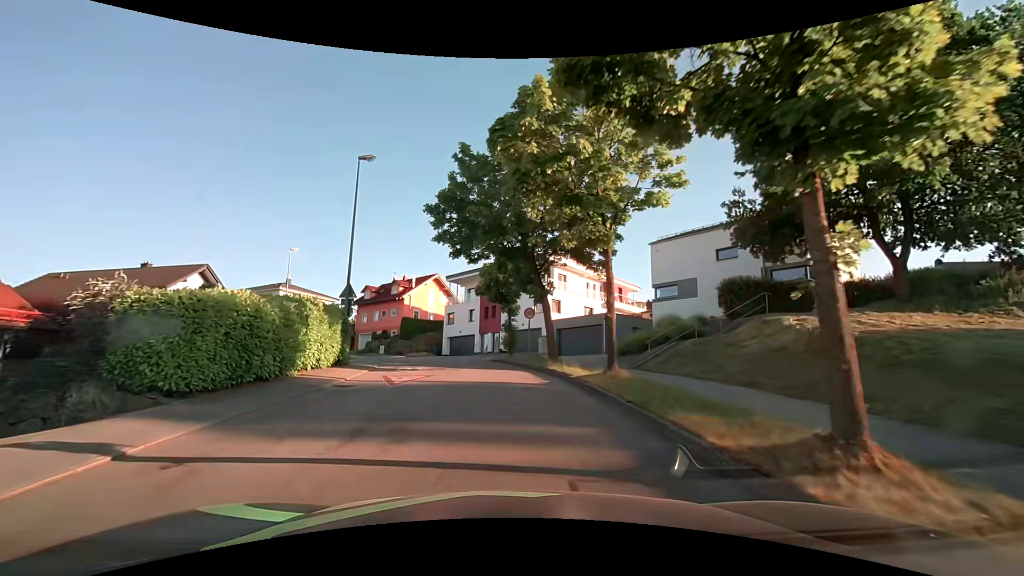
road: residential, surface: asphalt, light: Day
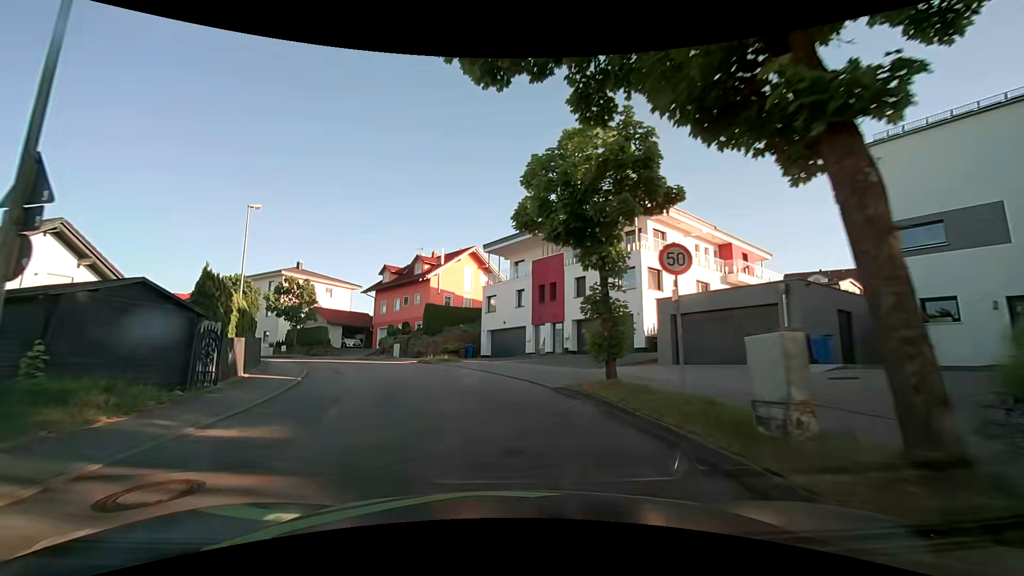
(-0.5, +17.7) m; -6°
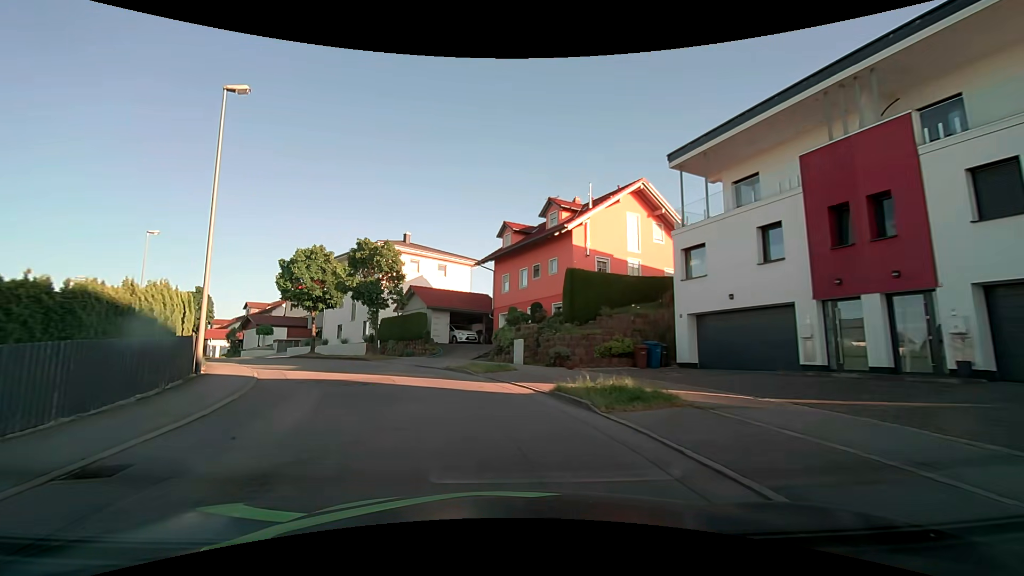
(-2.5, +19.0) m; -16°
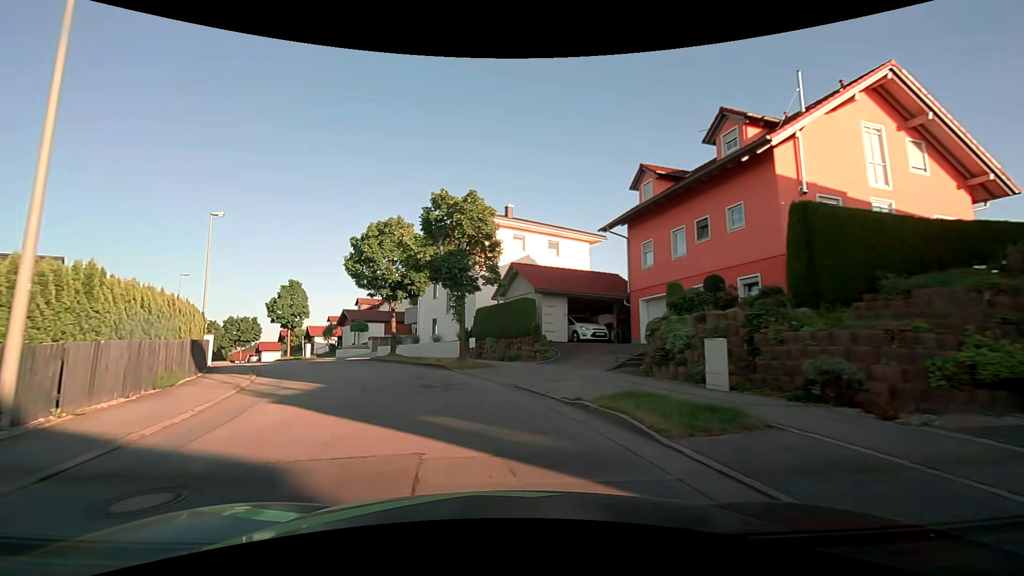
(-1.1, +10.8) m; -12°
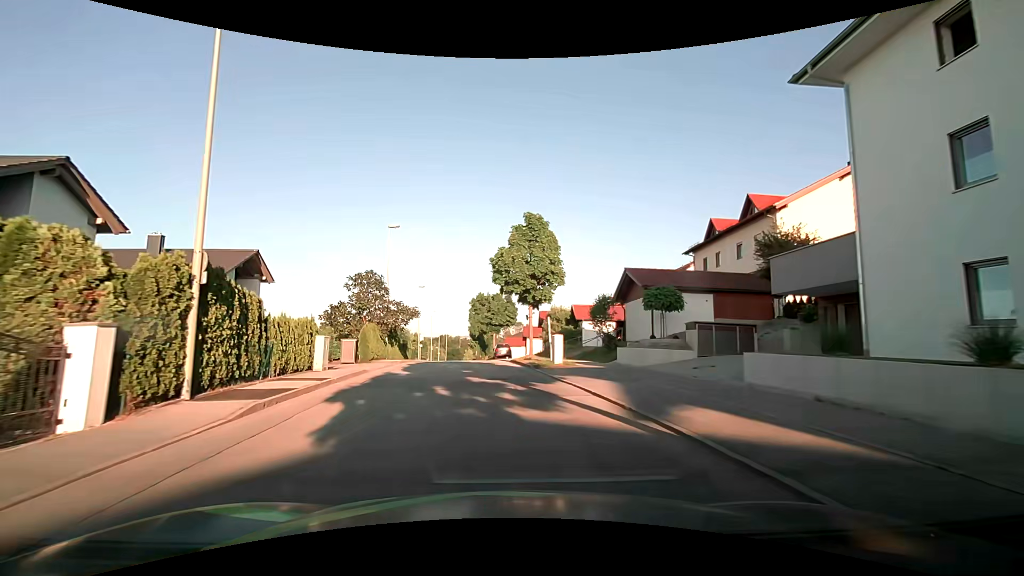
(-9.1, +27.5) m; -32°
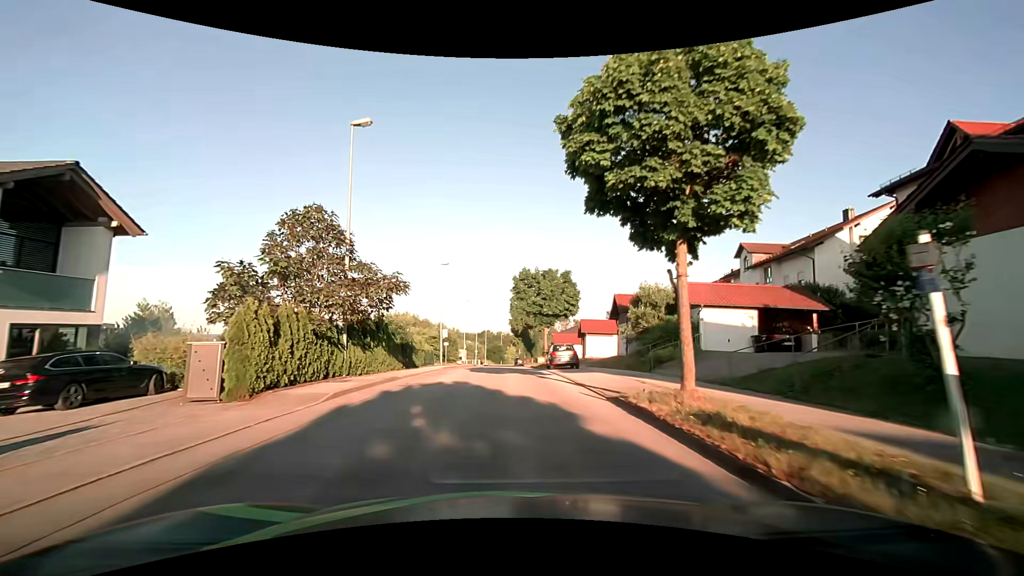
(-0.9, +18.6) m; -5°
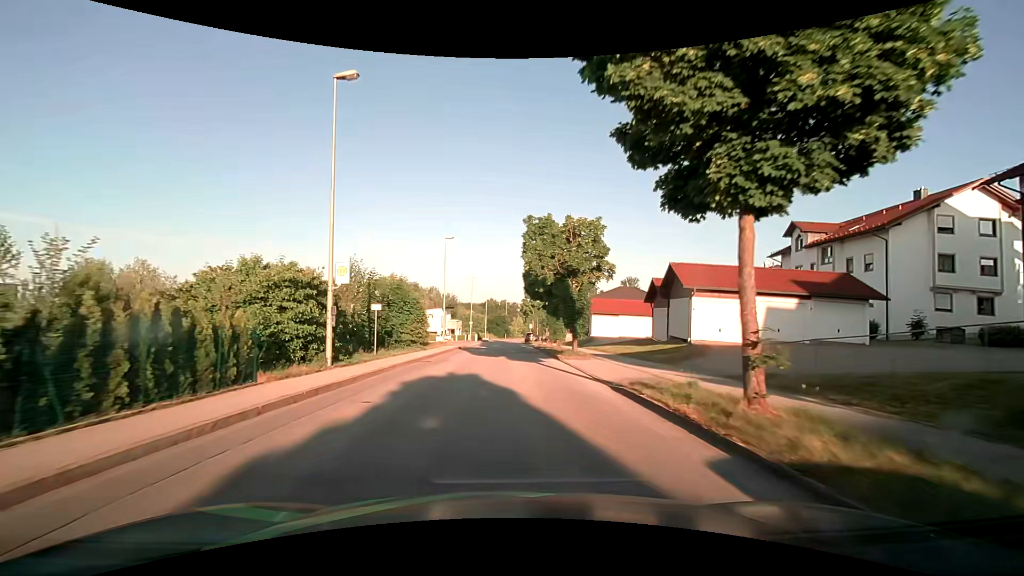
(-0.3, +31.9) m; -1°
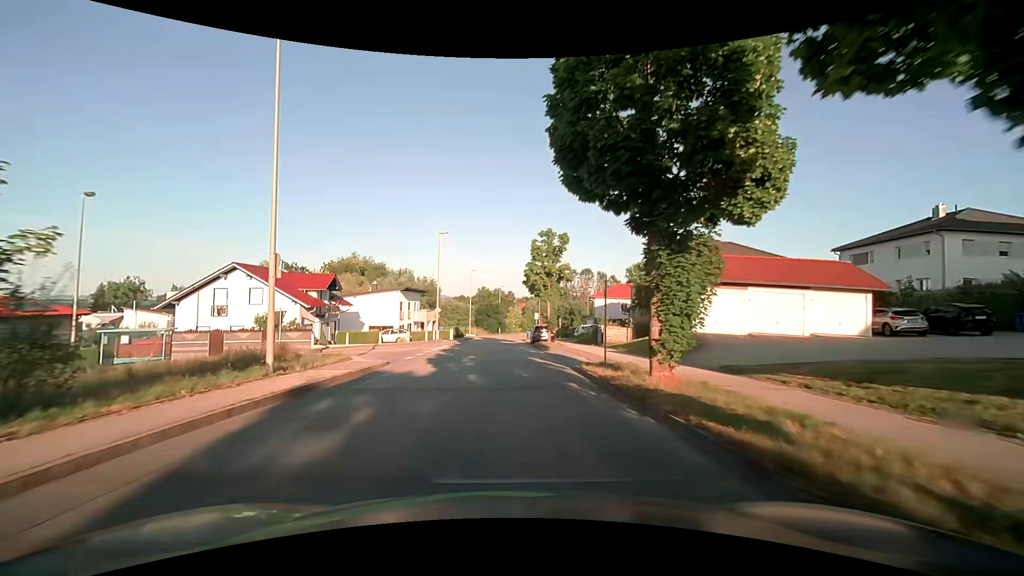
(+0.5, +32.0) m; +1°
(0, +10) (0, +20) (0, +30) (0, +40) (0, +50) (0, +60) (+1, +70) (+1, +80) (+2, +90) (+4, +100) m
